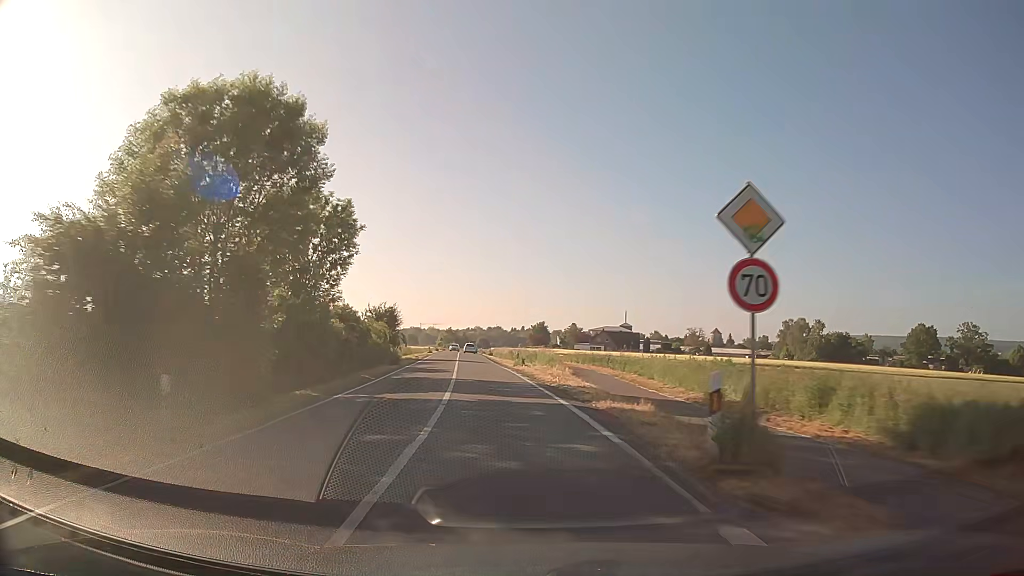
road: secondary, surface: asphalt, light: Day
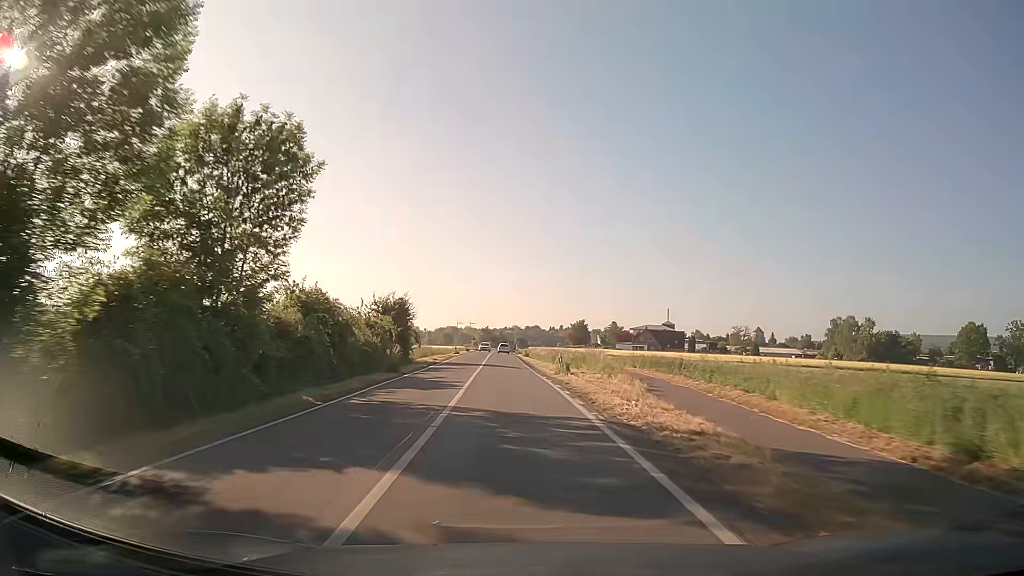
(-0.3, +11.0) m; -3°
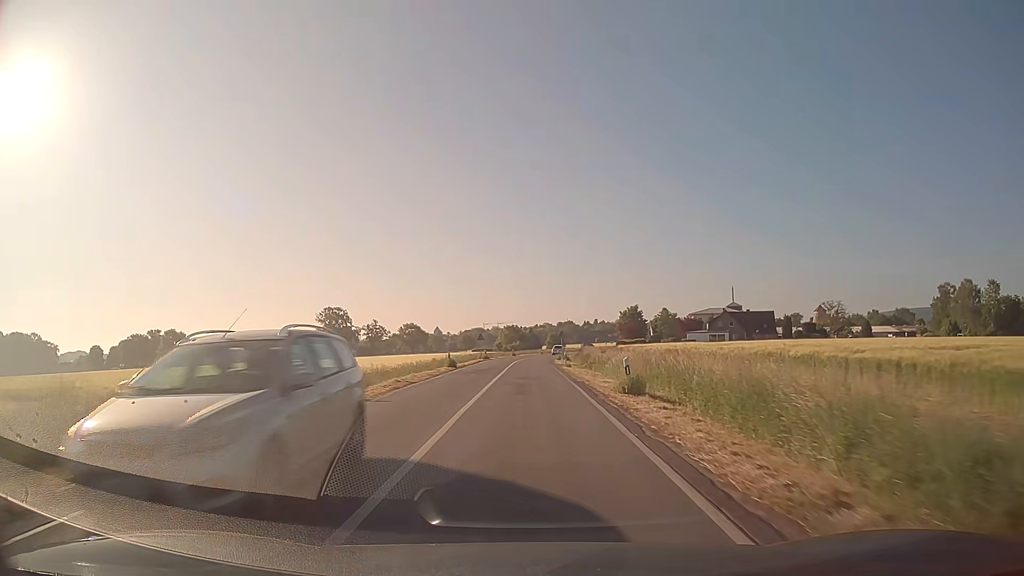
(-2.1, +55.3) m; -3°
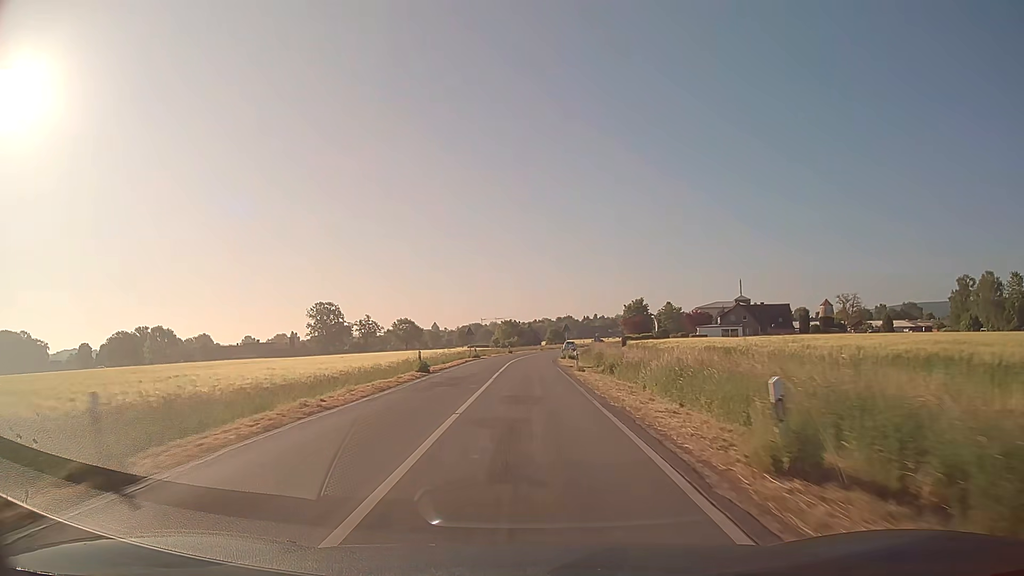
(0.0, +11.0) m; 0°
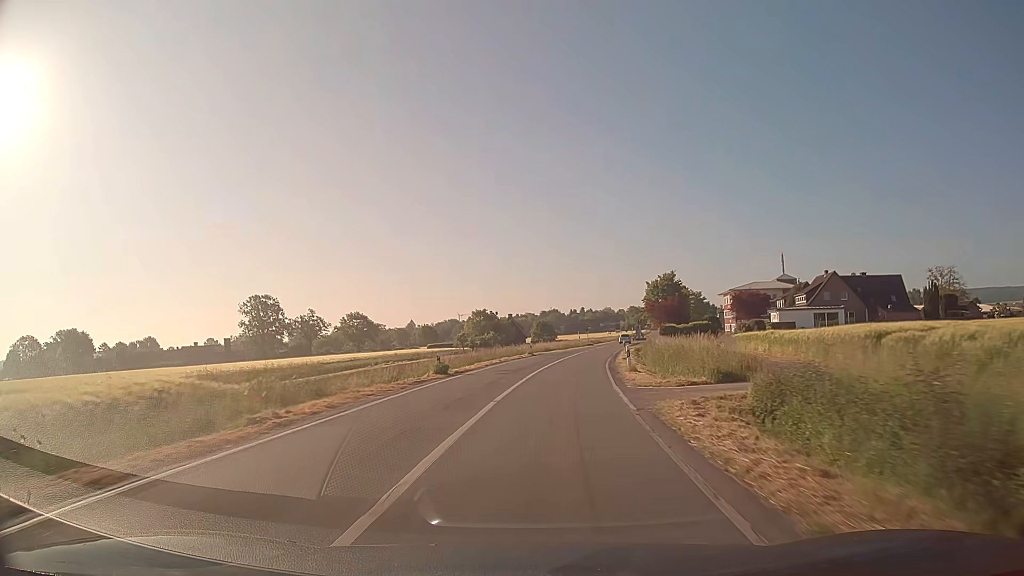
(+0.4, +55.2) m; +1°
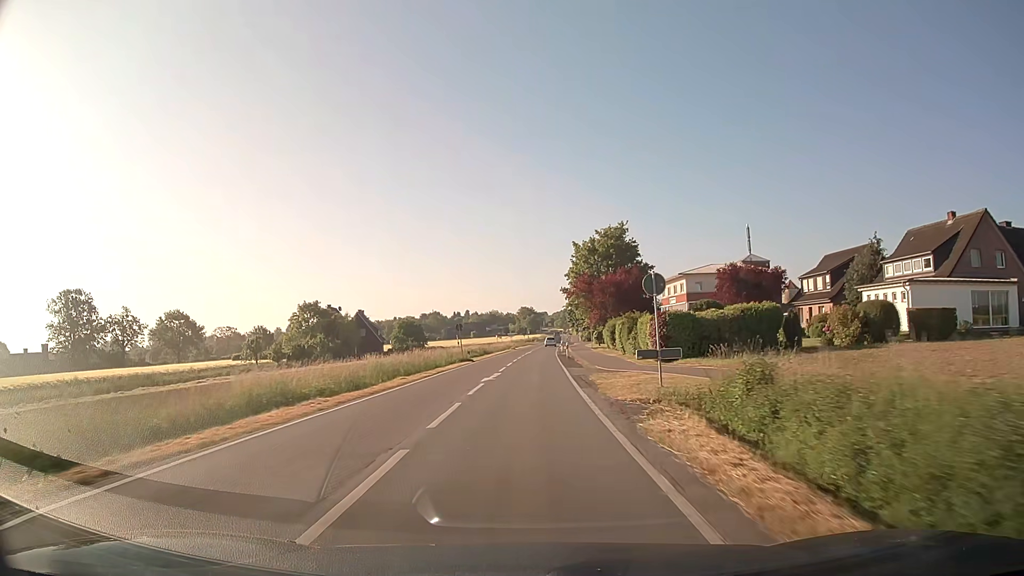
(+5.6, +54.5) m; +10°
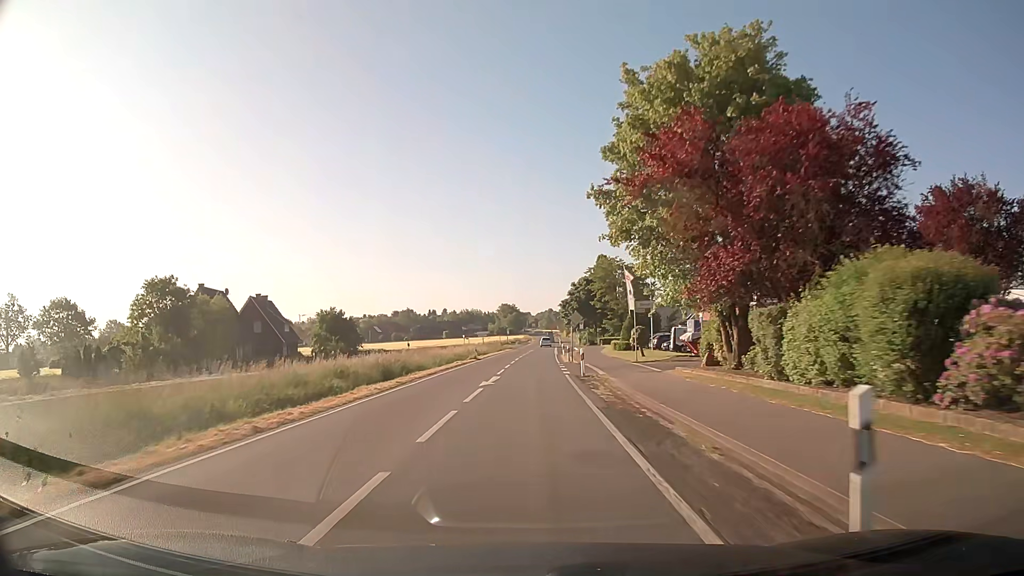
(+0.6, +43.8) m; +2°
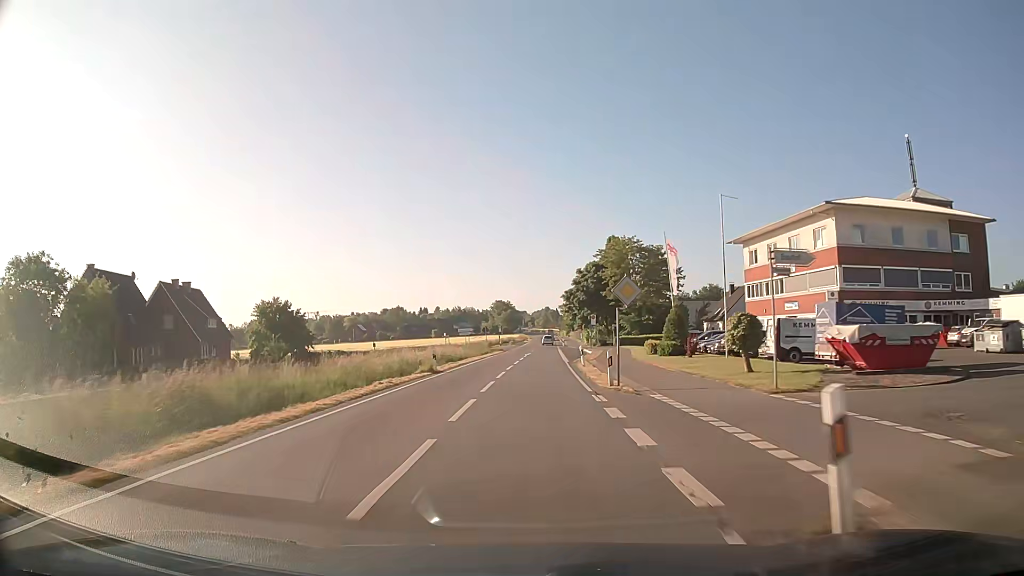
(0.0, +21.9) m; 0°
(0, +10) (0, +20) (0, +30) (+1, +40) (+1, +50) (+1, +60) (+2, +70) (+2, +80) (+2, +90) (+3, +100) m
